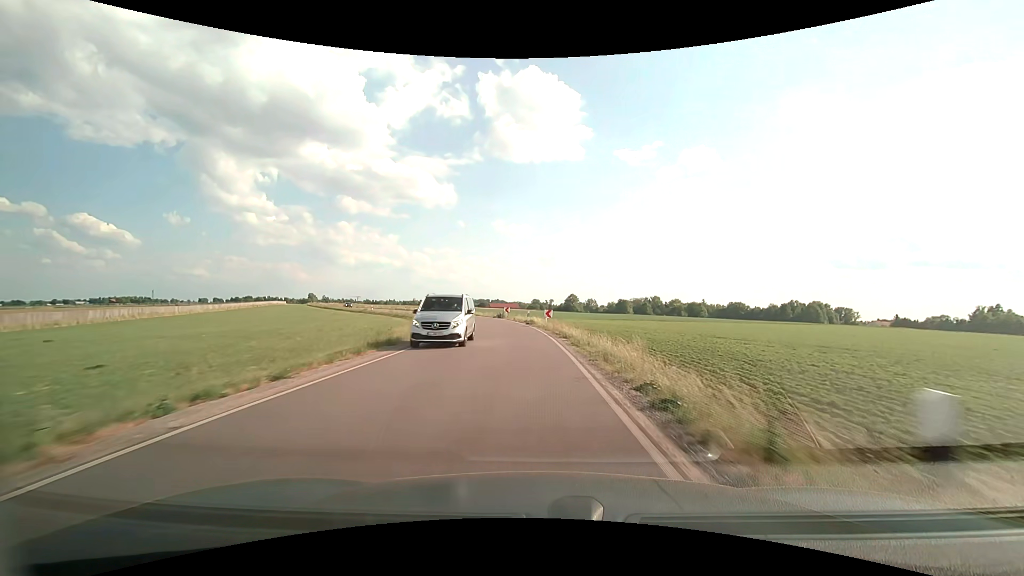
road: secondary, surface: asphalt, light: Day
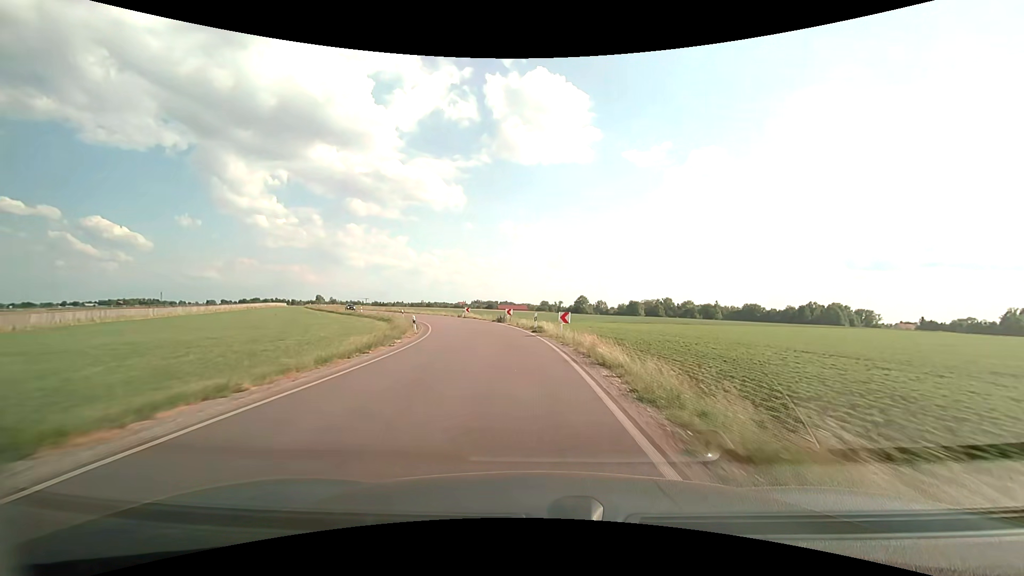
(0.0, +10.7) m; -1°
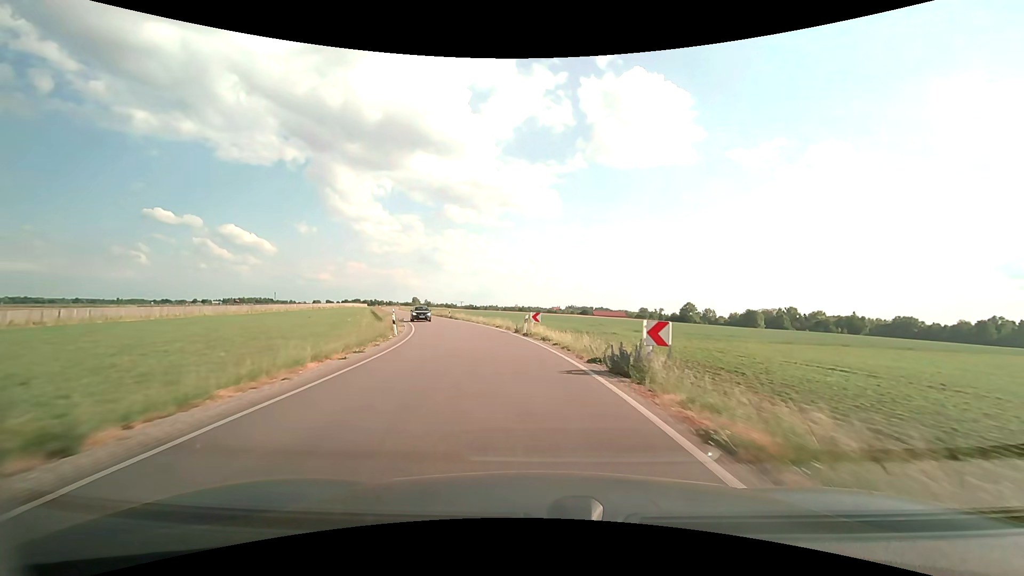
(-2.4, +30.8) m; -10°
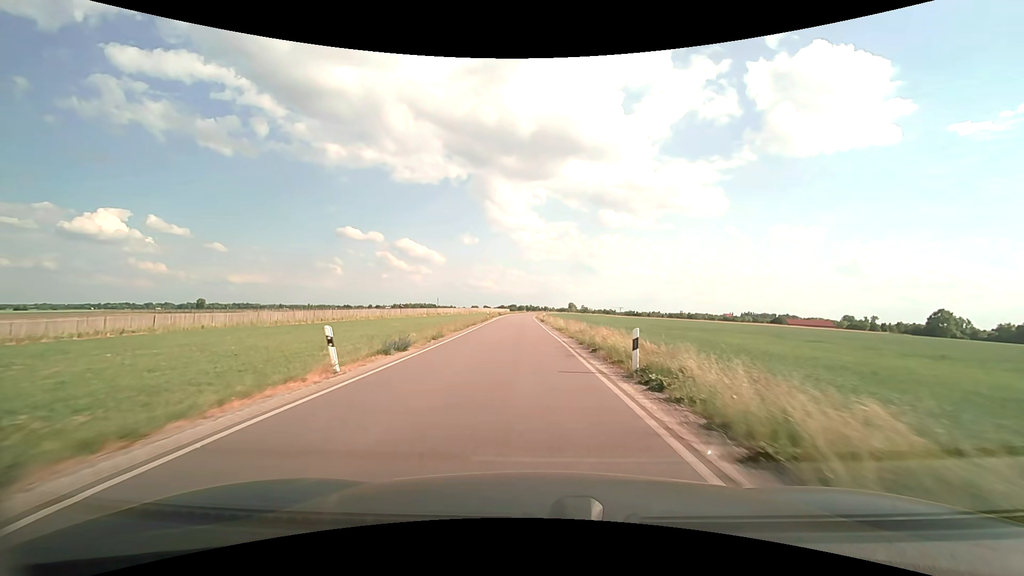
(-9.0, +49.4) m; -18°
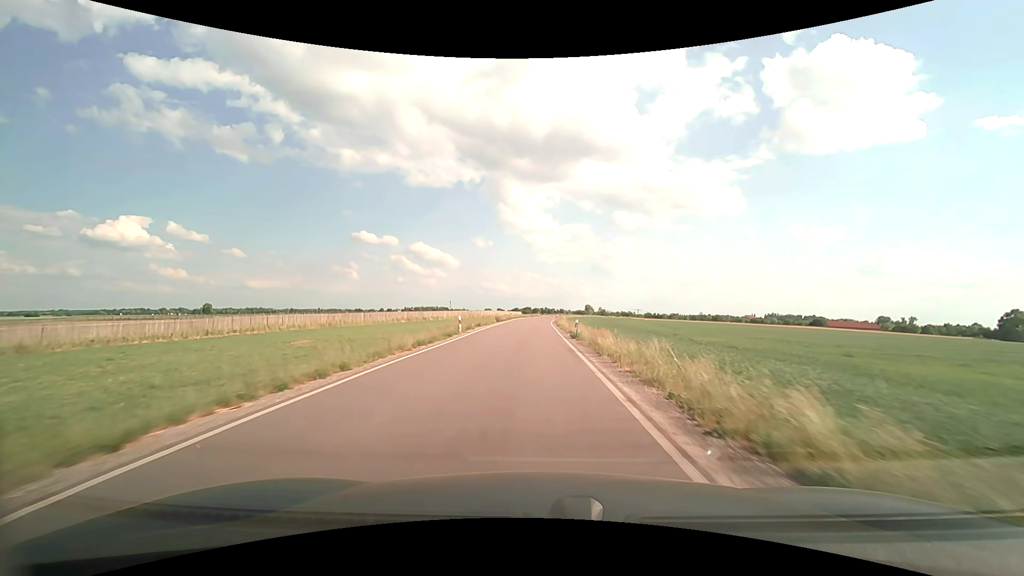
(-0.5, +31.8) m; -2°
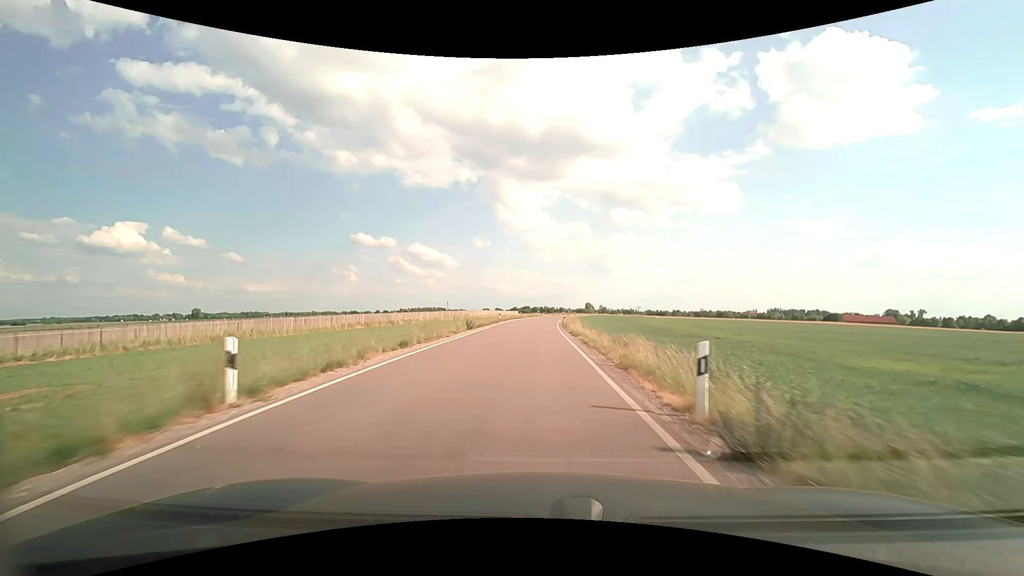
(0.0, +22.1) m; 0°
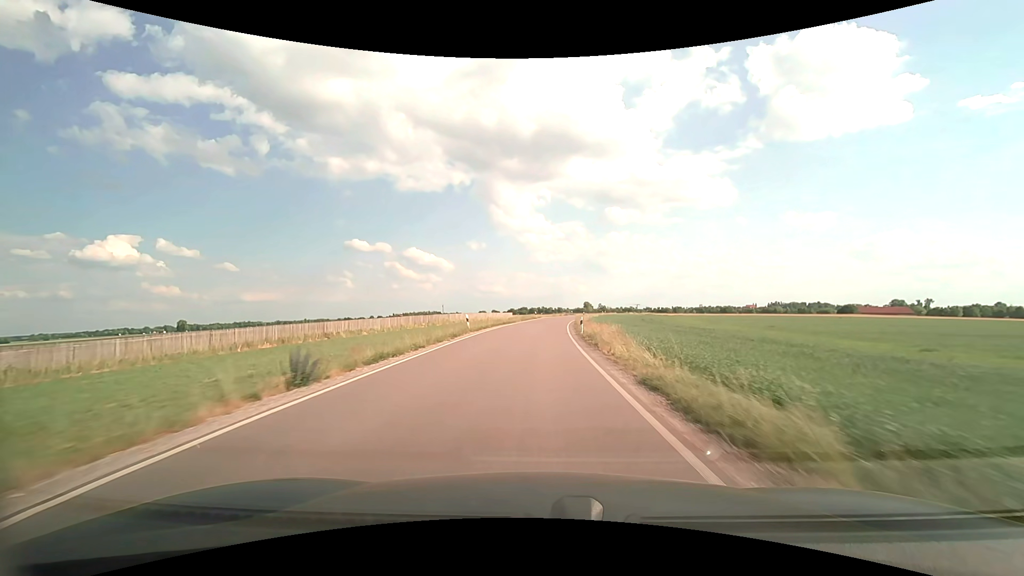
(+0.1, +22.8) m; 0°
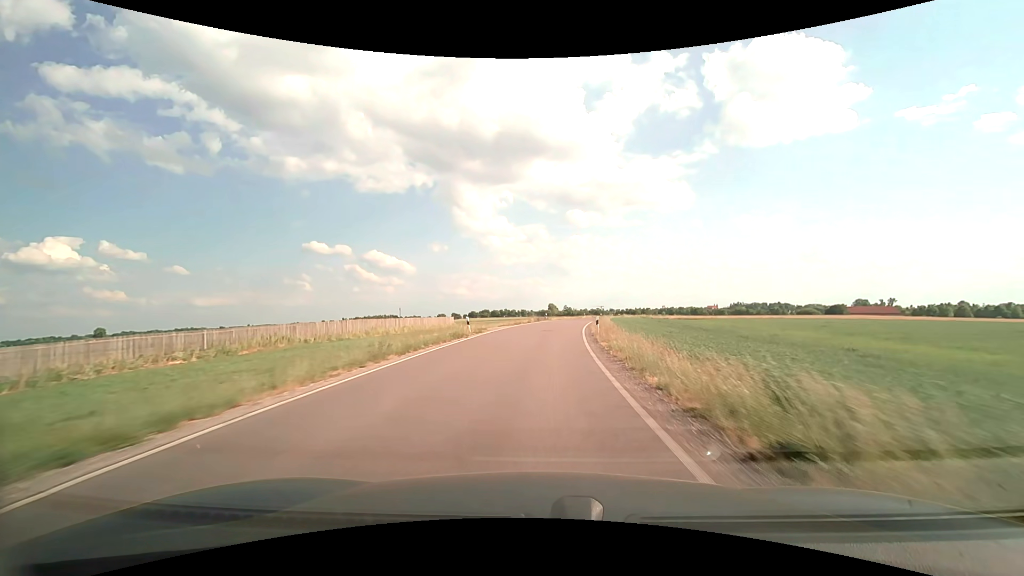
(+1.4, +47.3) m; +4°
(0, +10) (+1, +20) (+1, +30) (+2, +40) (+4, +50) (+5, +60) (+7, +70) (+9, +79) (+11, +89) (+13, +99) m
